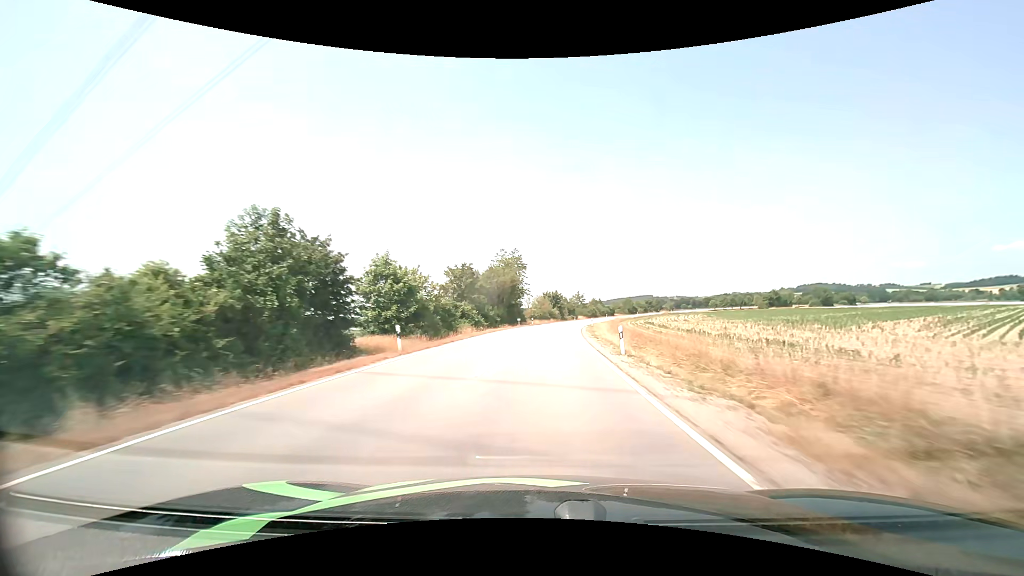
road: tertiary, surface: asphalt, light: Day
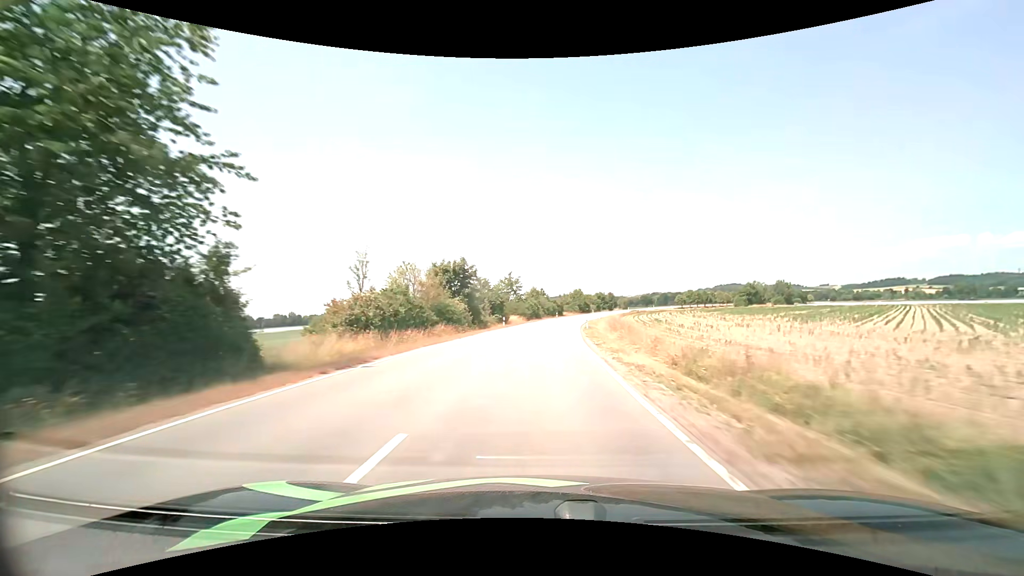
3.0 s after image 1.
(+4.9, +70.2) m; +8°
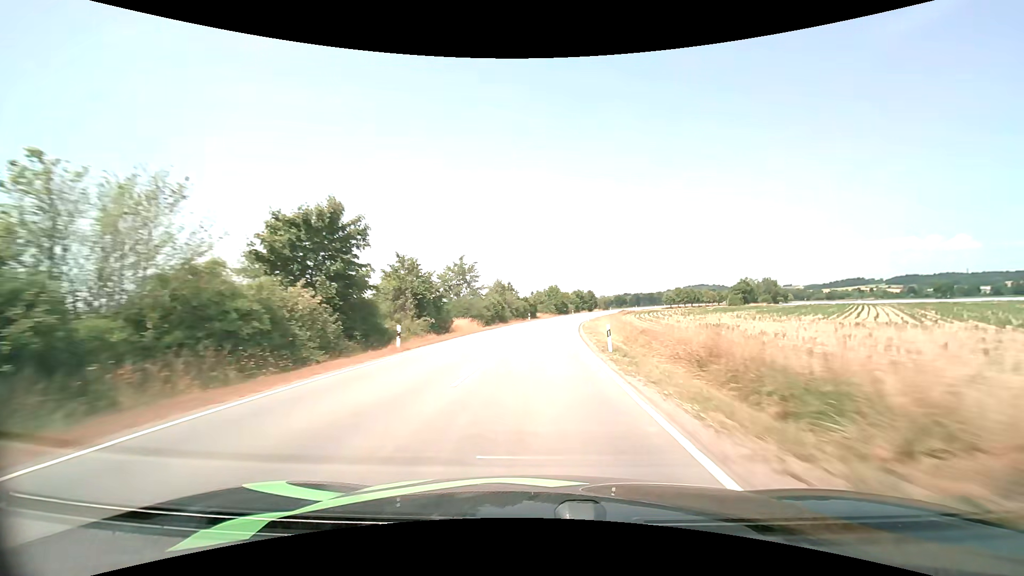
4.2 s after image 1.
(+0.8, +28.7) m; +3°
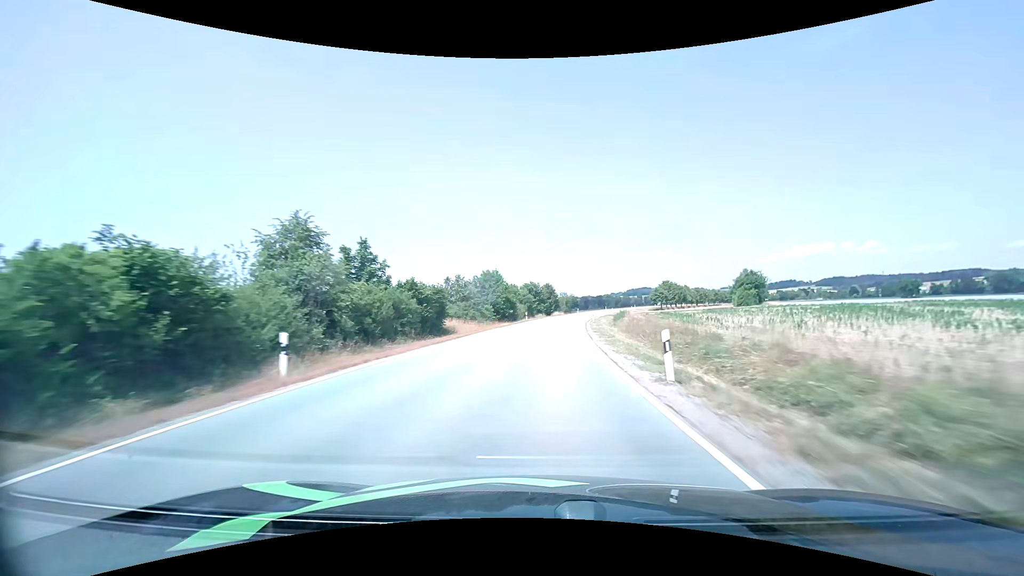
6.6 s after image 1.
(+3.0, +57.9) m; +6°
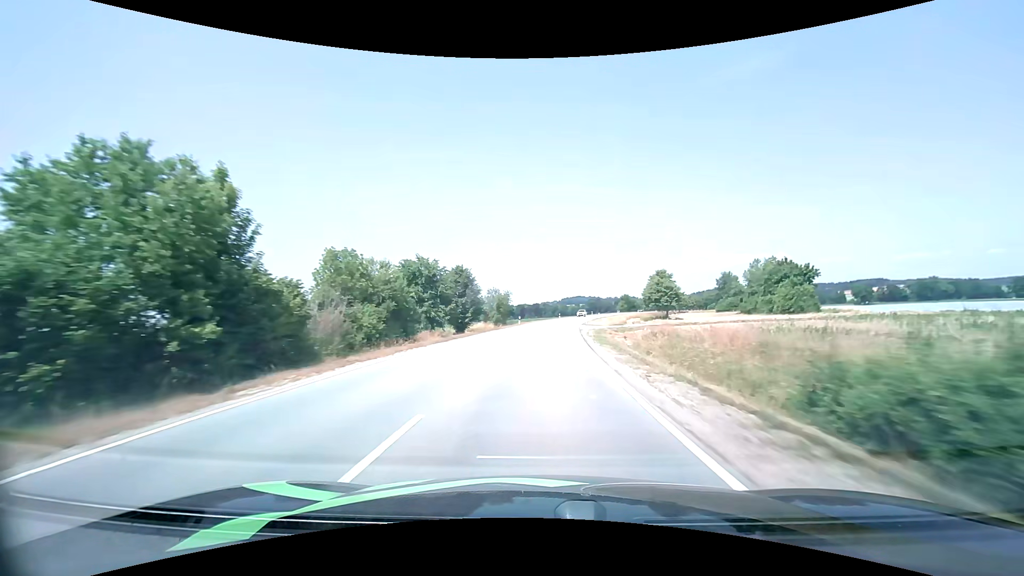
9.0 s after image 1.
(+3.7, +58.1) m; +7°
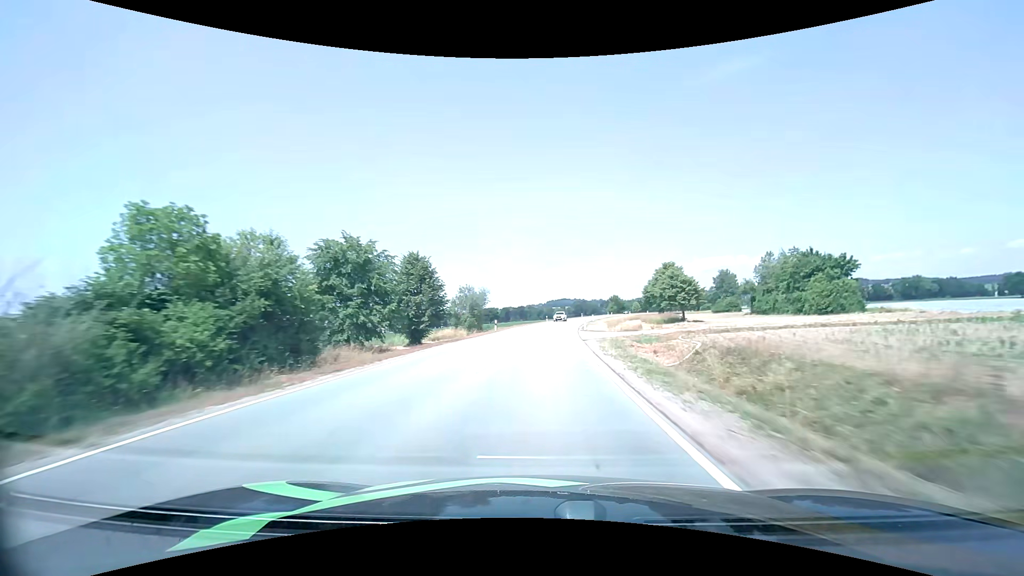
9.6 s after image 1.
(+0.2, +14.8) m; +2°
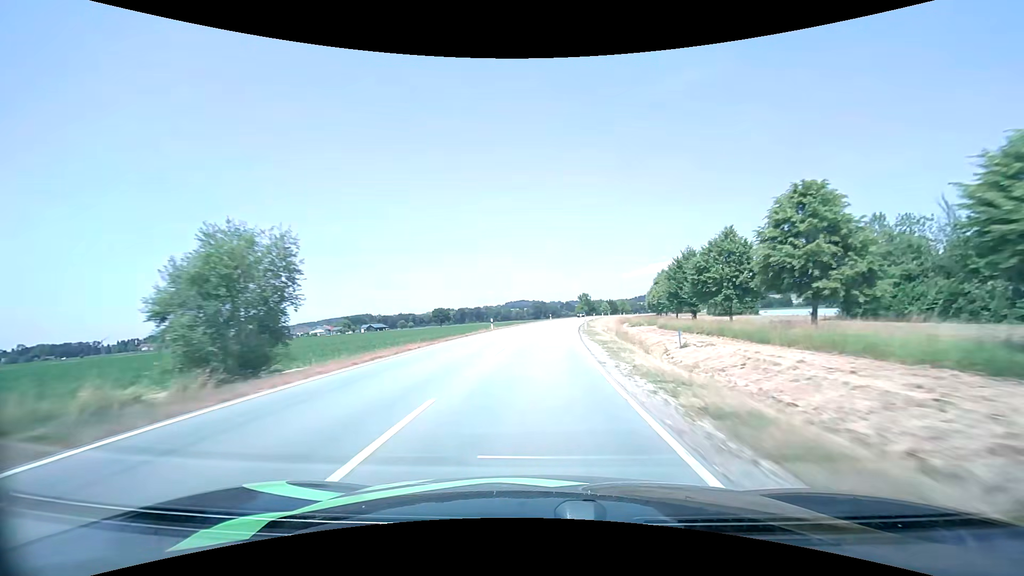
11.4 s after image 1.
(+1.8, +44.7) m; +5°
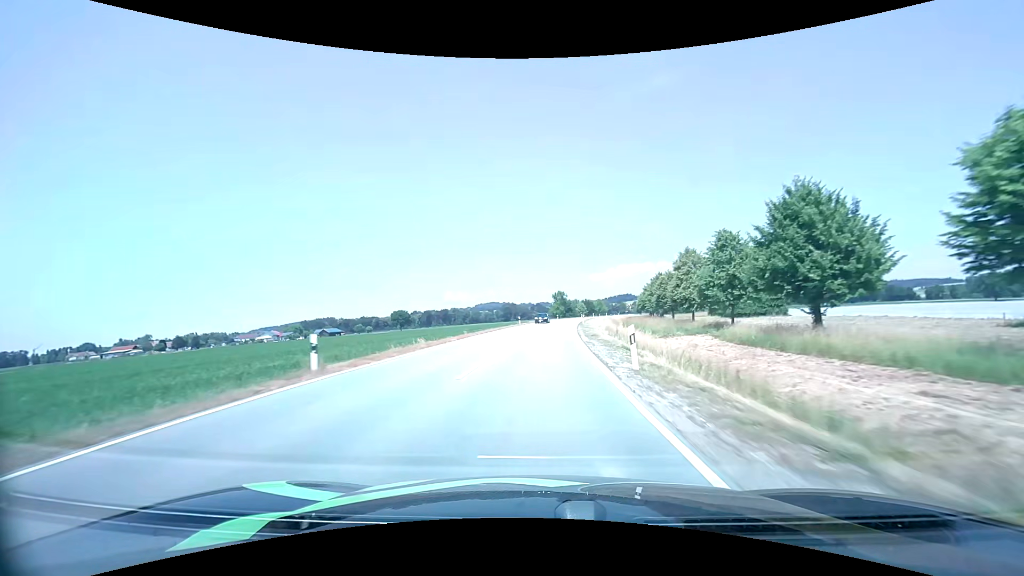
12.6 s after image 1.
(+0.8, +30.0) m; +3°
(0, +10) (0, +20) (+1, +30) (+1, +40) (+2, +50) (+3, +60) (+4, +70) (+5, +80) (+6, +90) (+8, +100) m
